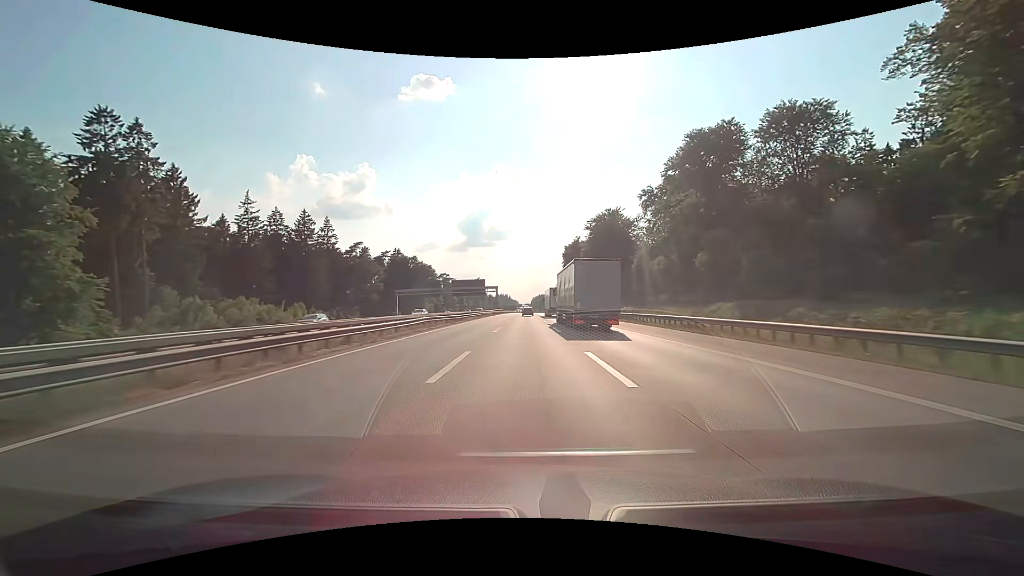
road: motorway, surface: concrete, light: Day
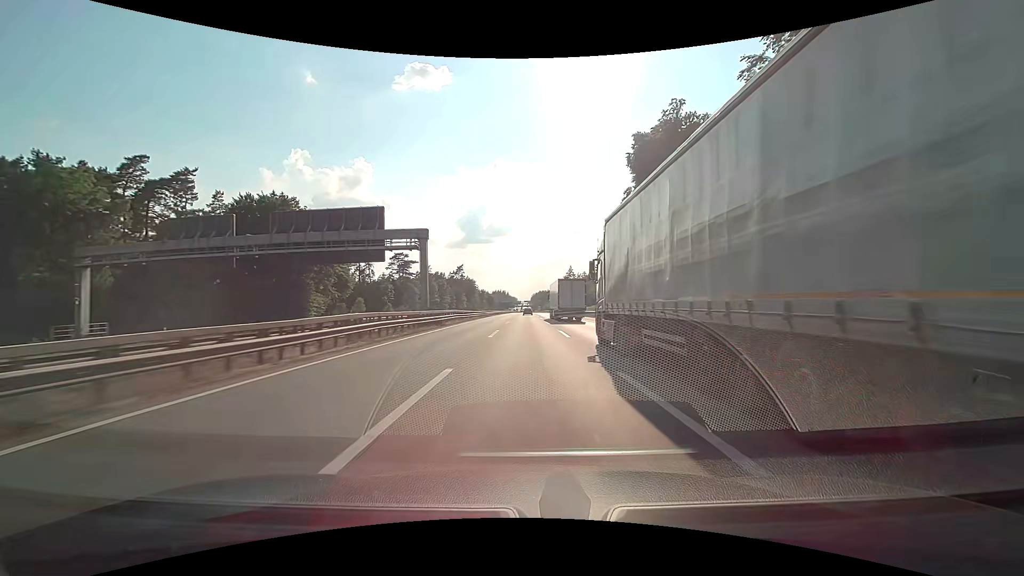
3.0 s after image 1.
(-0.2, +95.4) m; 0°
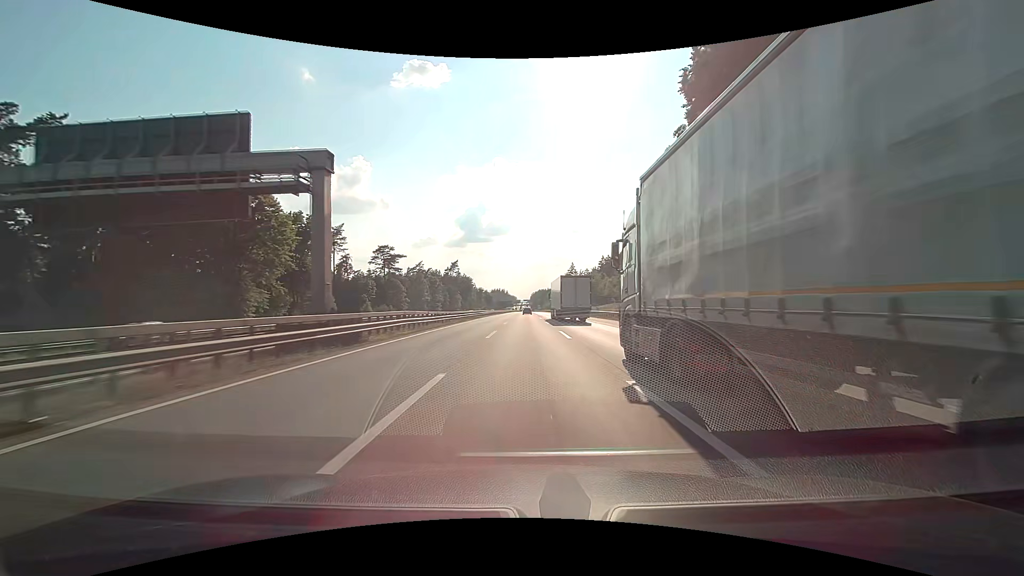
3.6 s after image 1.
(+0.1, +19.1) m; 0°
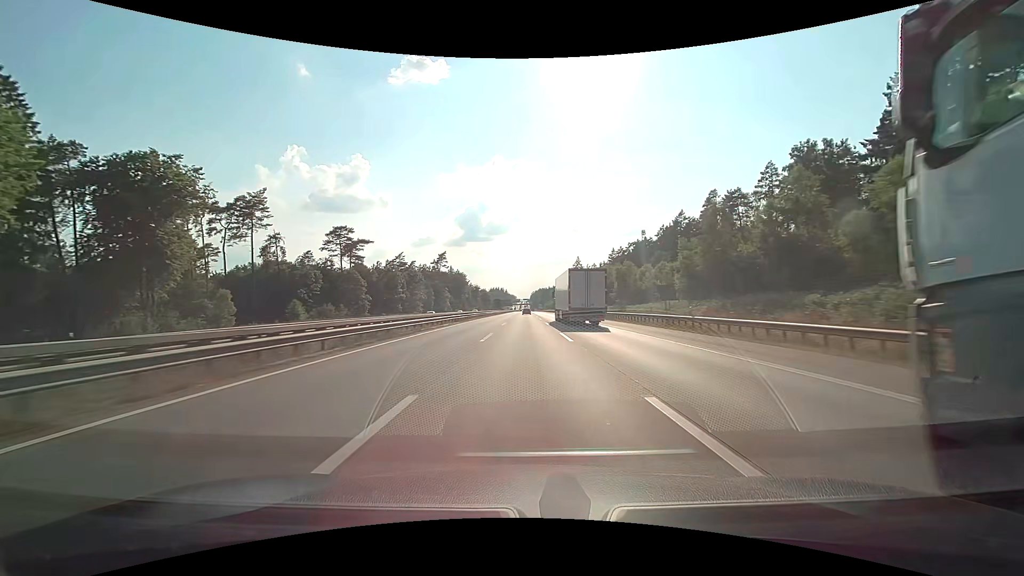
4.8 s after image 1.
(0.0, +38.2) m; 0°
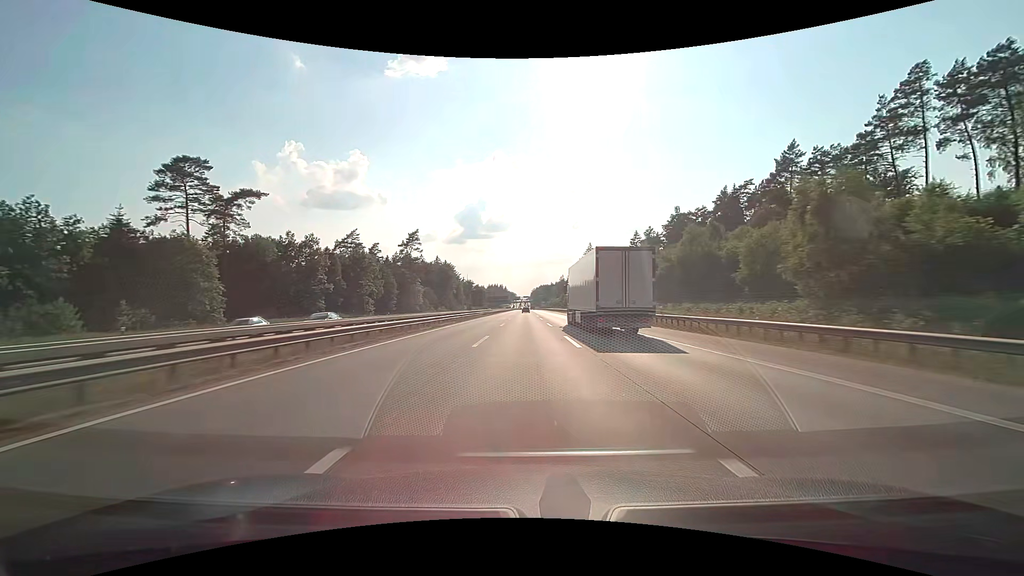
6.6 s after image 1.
(0.0, +57.2) m; 0°
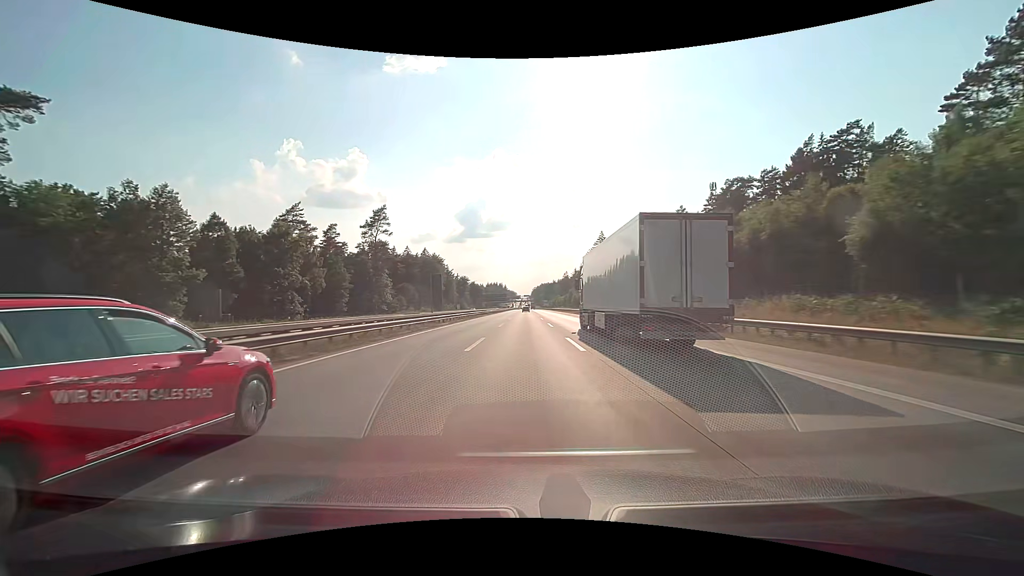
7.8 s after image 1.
(0.0, +38.2) m; 0°
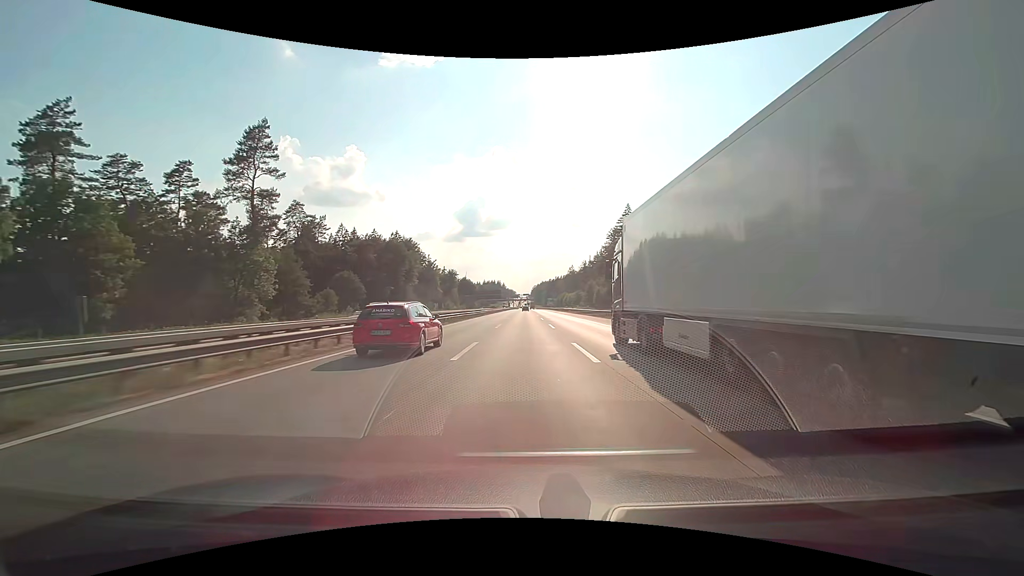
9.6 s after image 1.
(0.0, +57.2) m; 0°
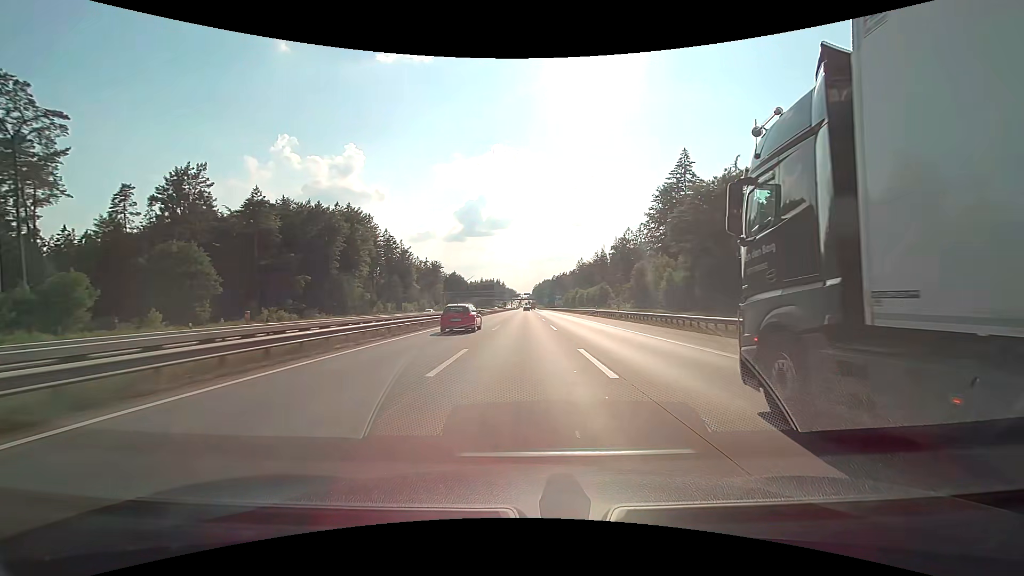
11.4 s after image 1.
(-0.2, +57.1) m; 0°
(0, +10) (0, +20) (0, +30) (0, +40) (0, +50) (0, +60) (0, +70) (0, +80) (0, +90) (0, +100) m
